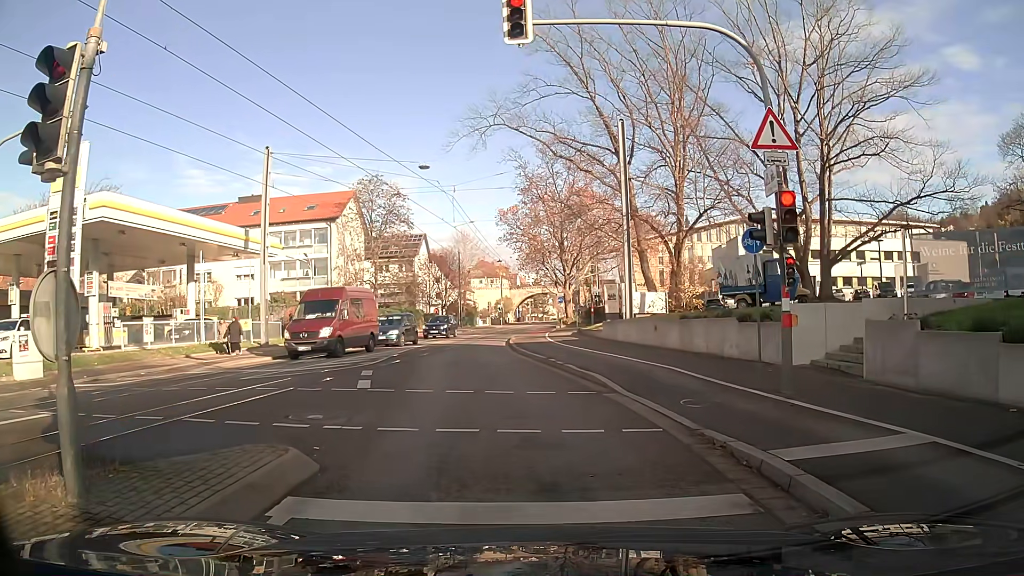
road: secondary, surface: asphalt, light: Day
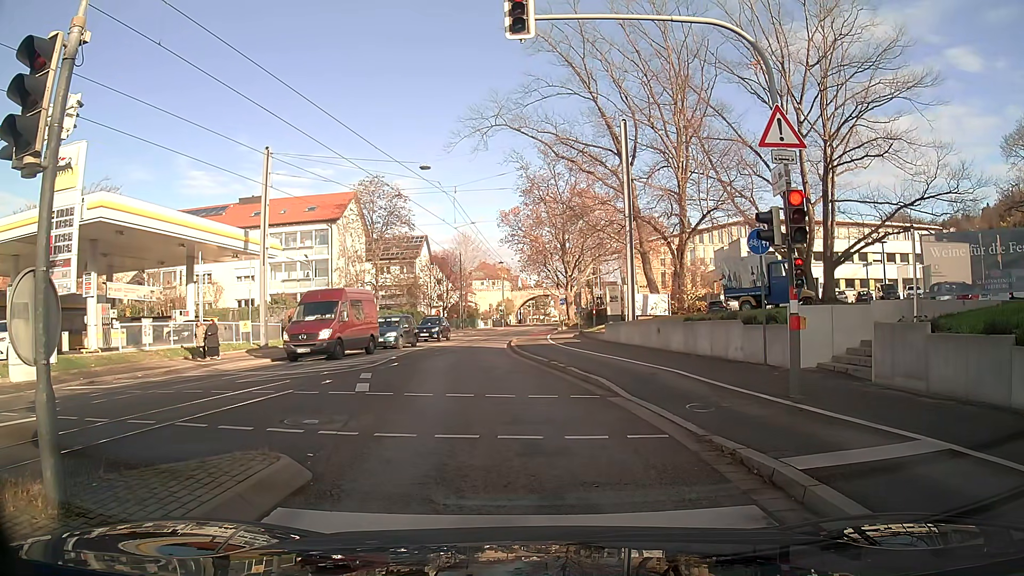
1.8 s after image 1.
(0.0, +0.3) m; 0°
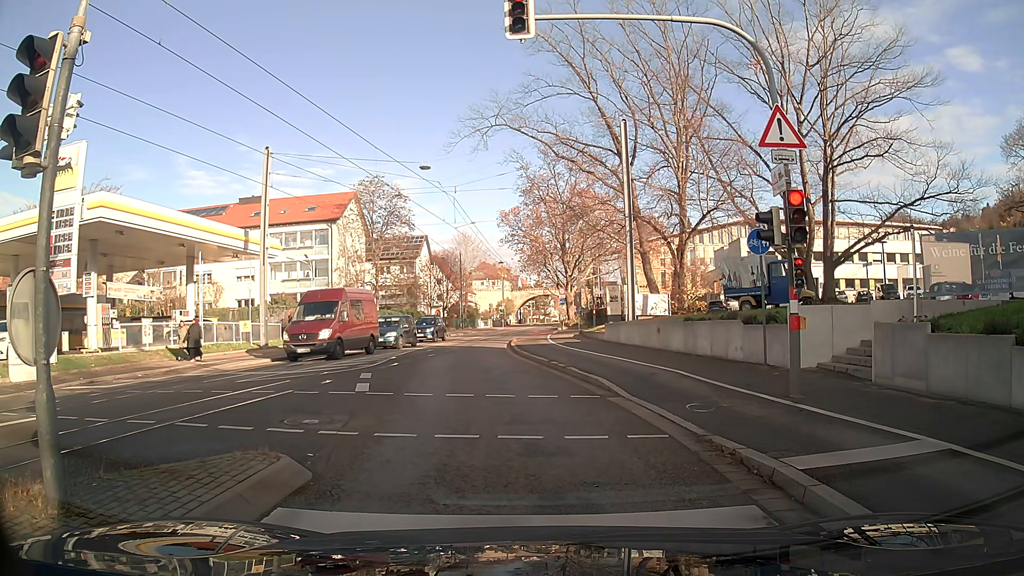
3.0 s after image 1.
(0.0, 0.0) m; 0°
